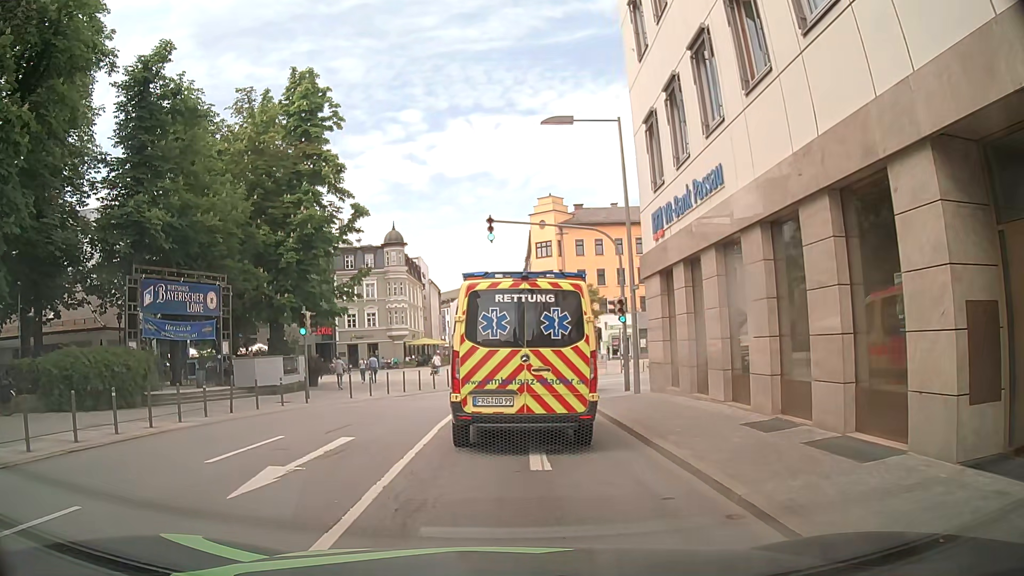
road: primary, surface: asphalt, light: Day
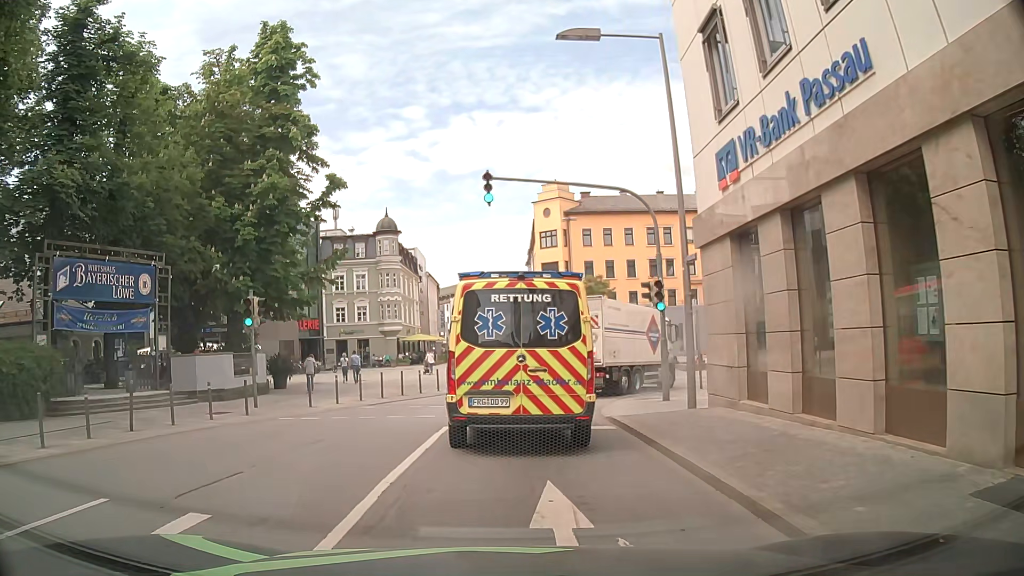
(-0.2, +5.7) m; -2°
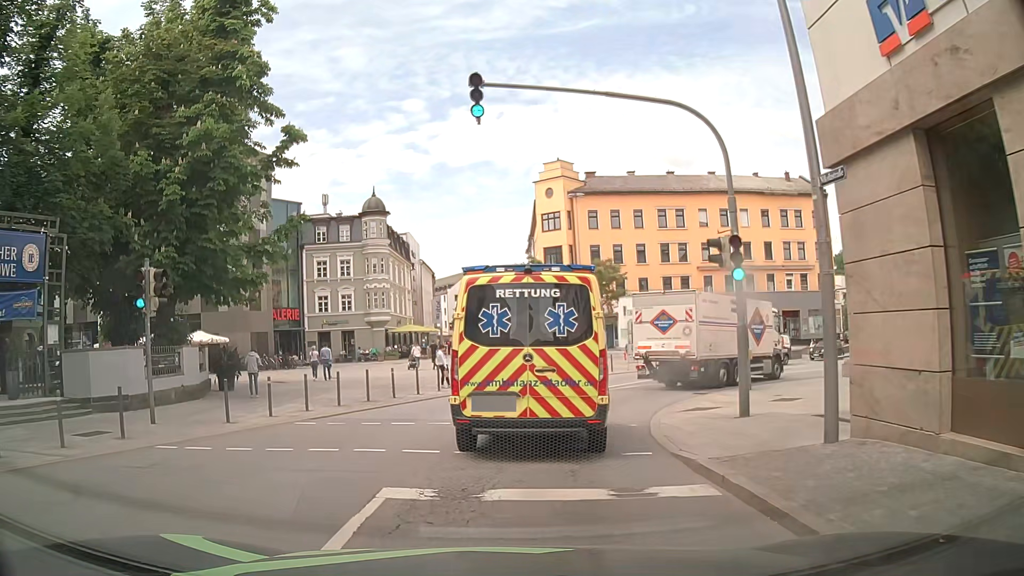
(+0.1, +6.2) m; 0°
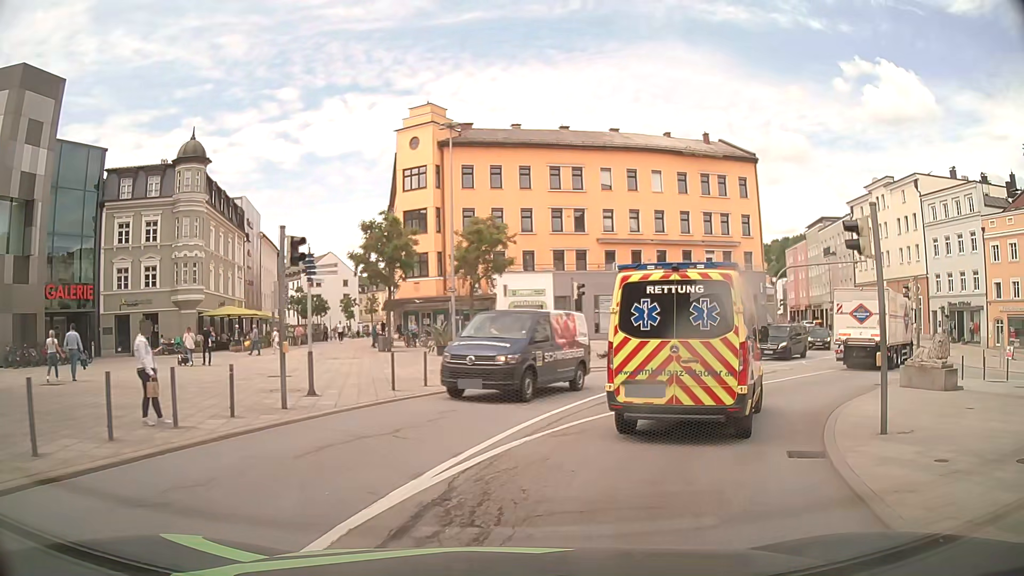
(+1.0, +14.8) m; +10°
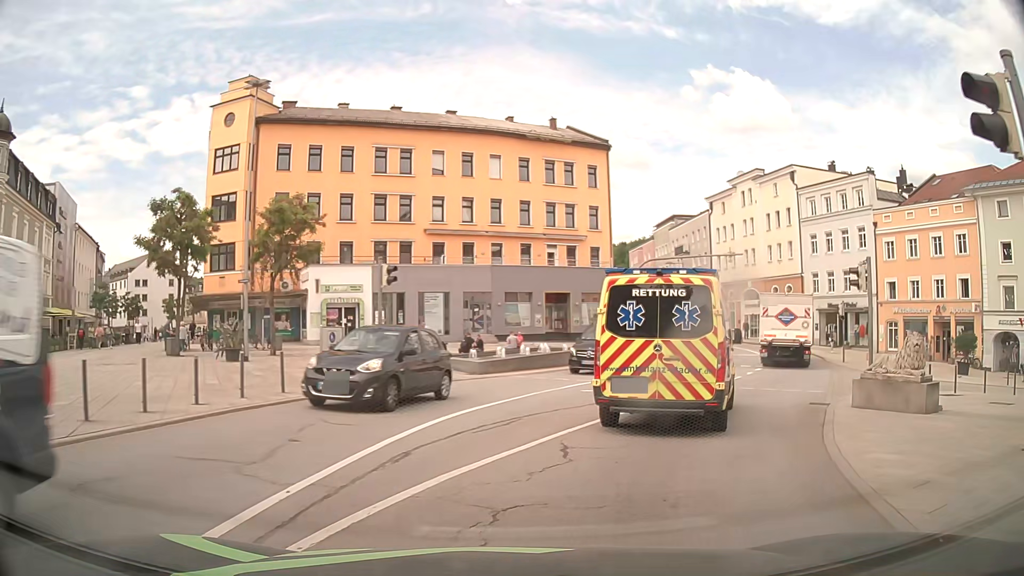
(+1.0, +6.5) m; +16°
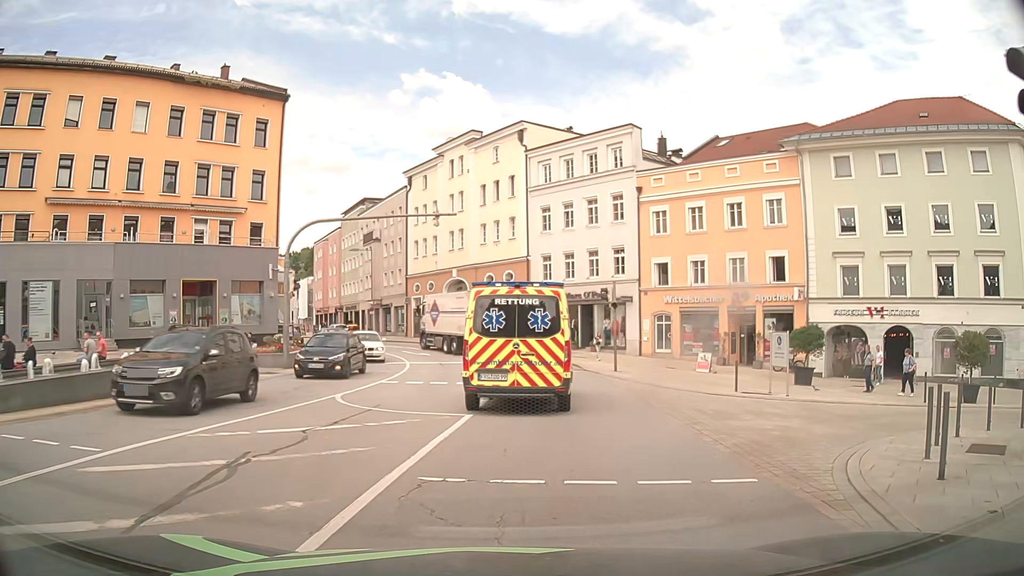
(+3.3, +13.0) m; +27°
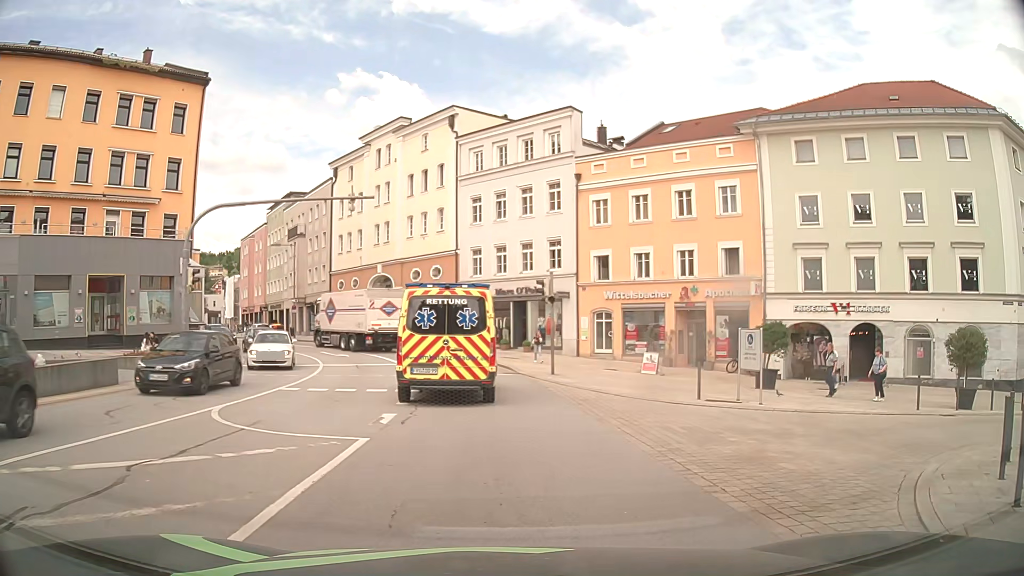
(+0.1, +3.1) m; +5°
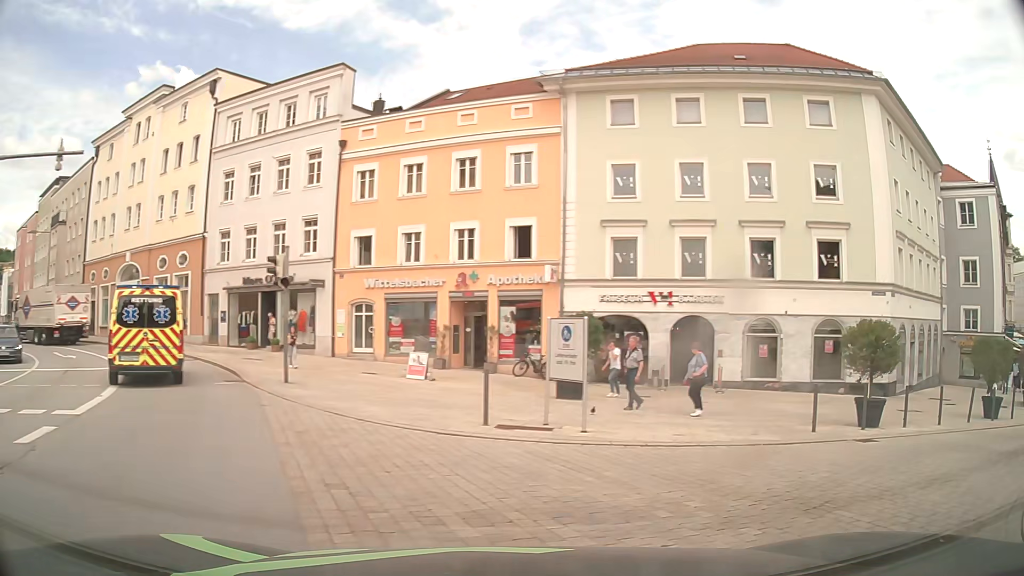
(+0.8, +5.6) m; +19°
